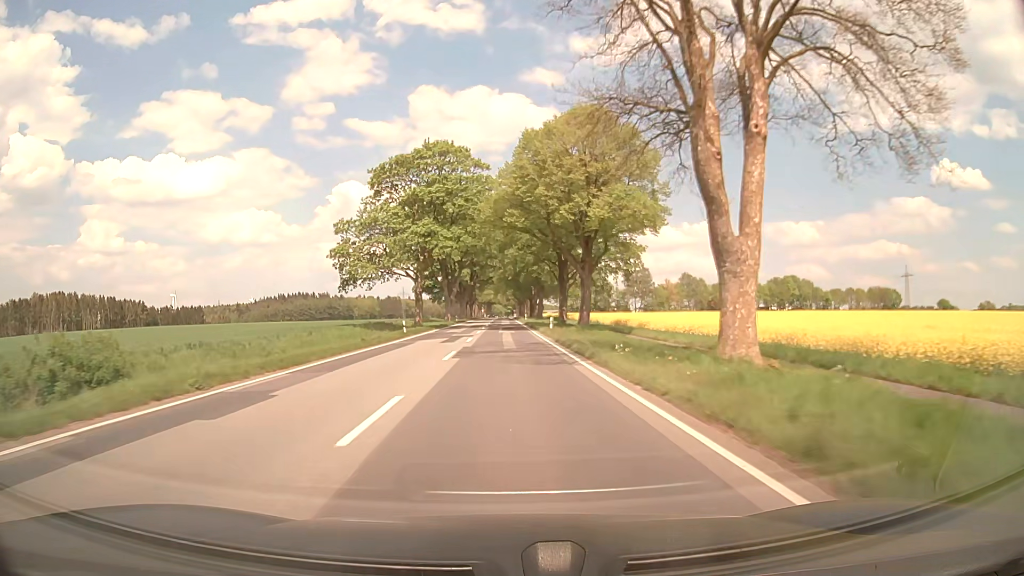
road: primary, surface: asphalt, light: Day
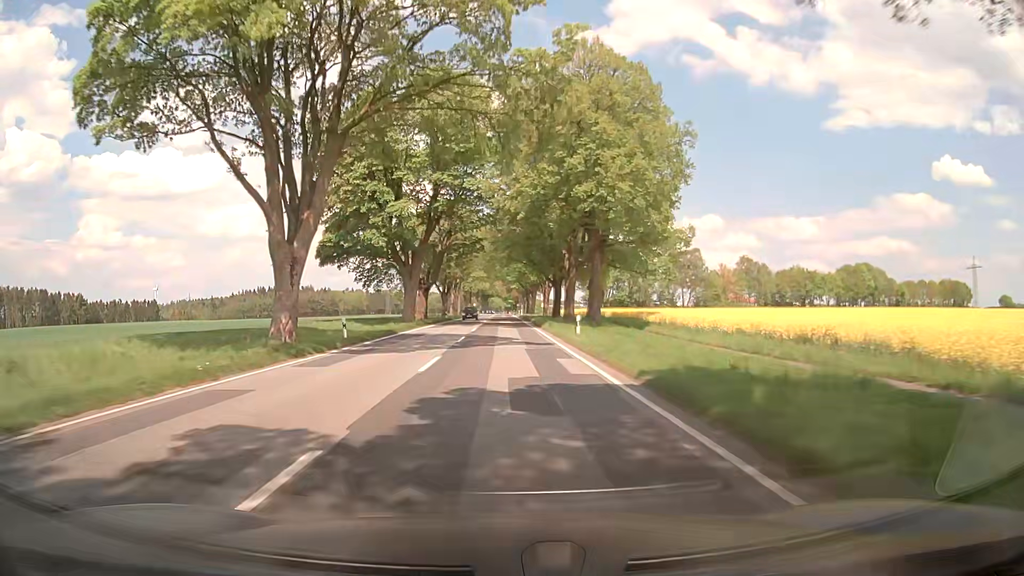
(-0.1, +66.7) m; 0°
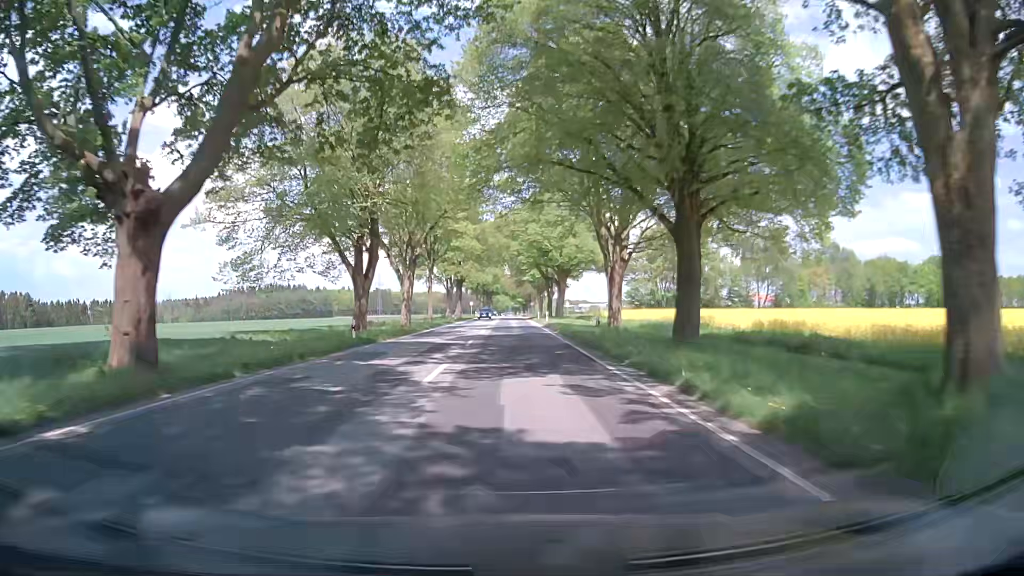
(-0.3, +50.8) m; -1°
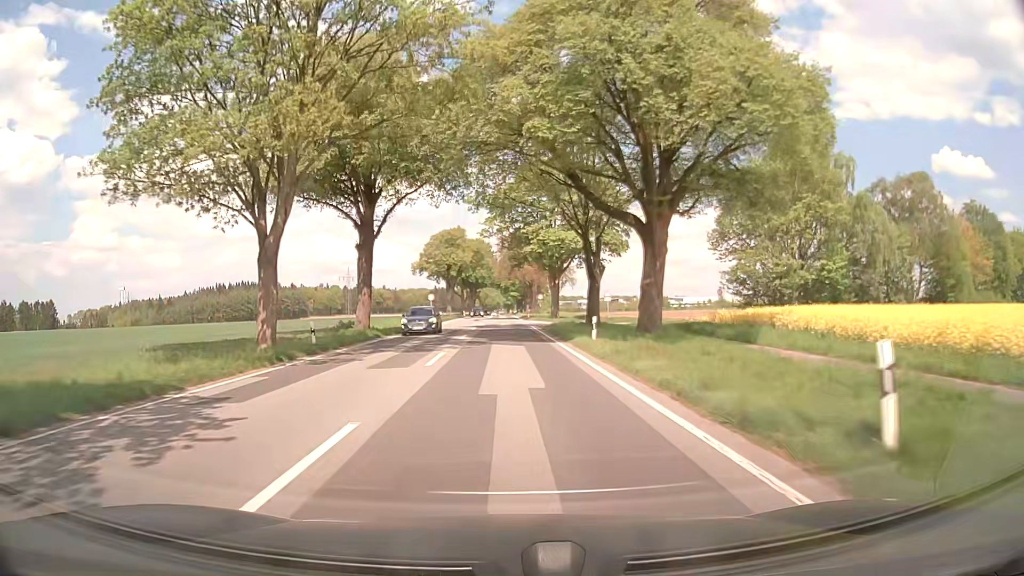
(+0.7, +56.2) m; +1°
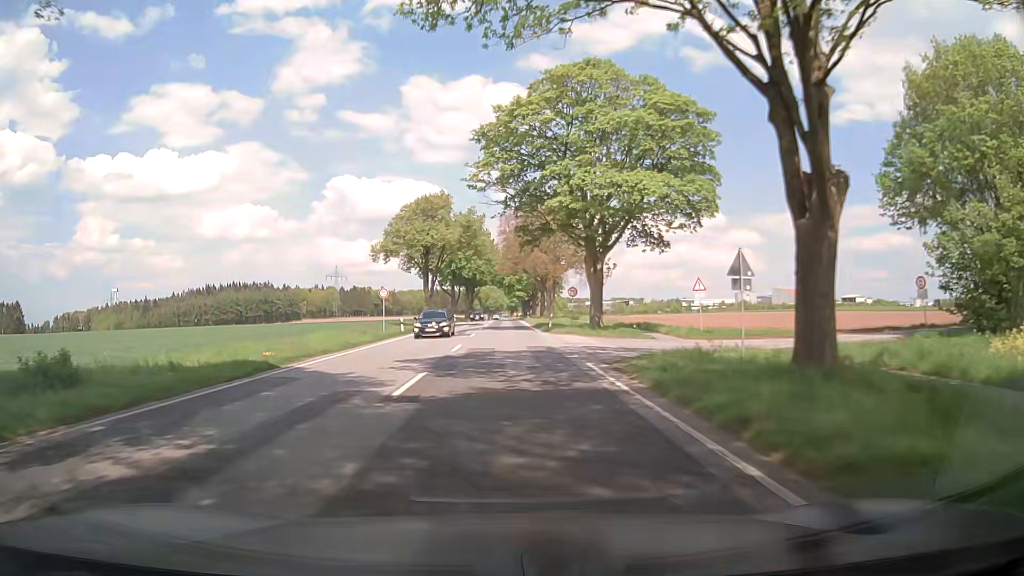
(-0.1, +29.8) m; 0°
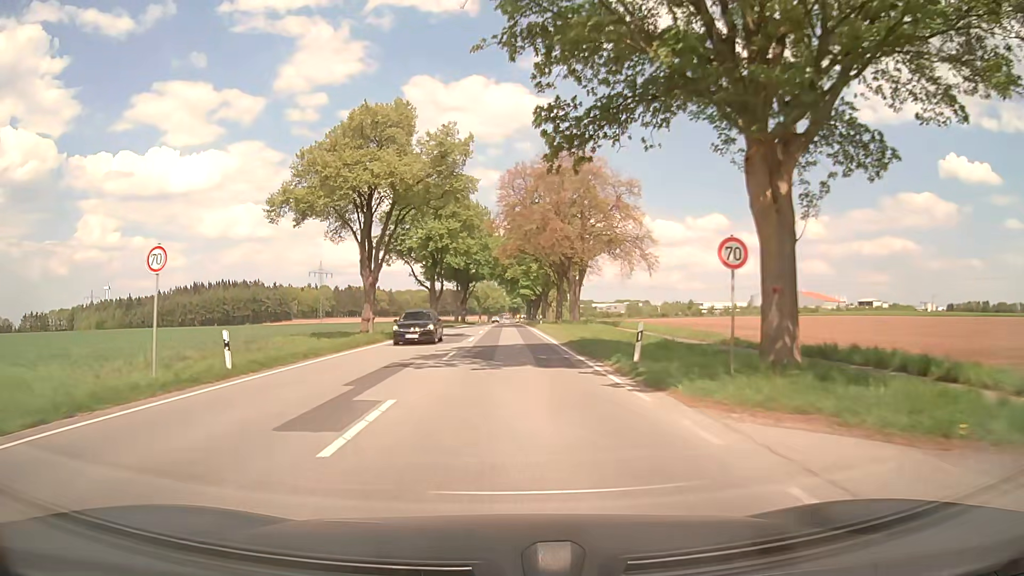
(-0.3, +28.4) m; -1°
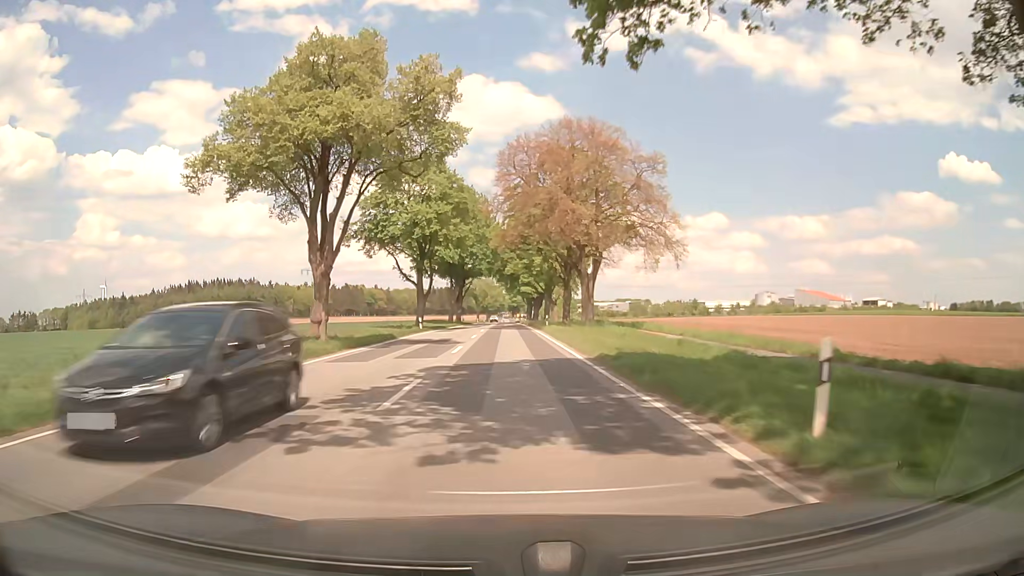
(0.0, +9.3) m; 0°
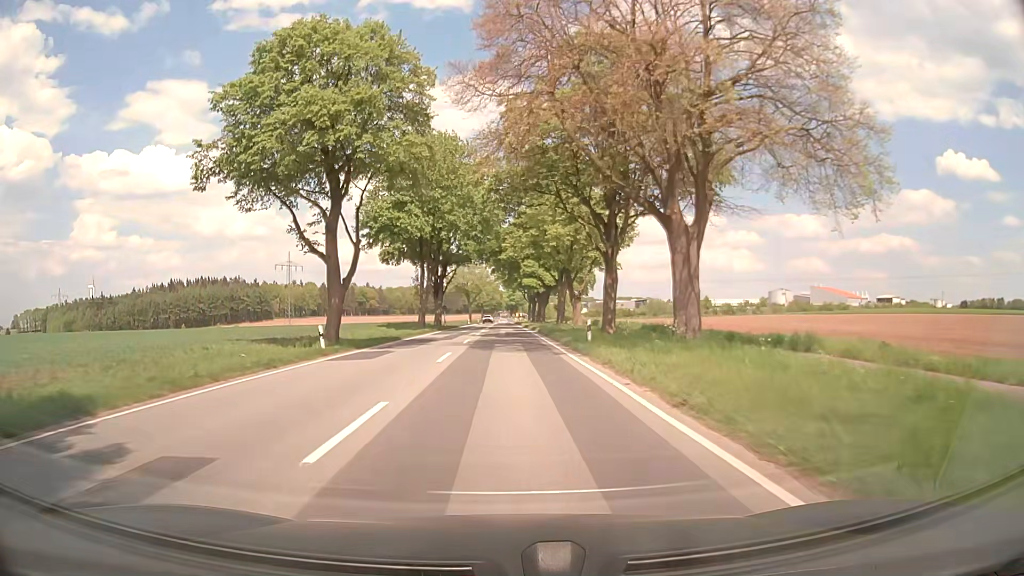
(+0.2, +27.5) m; +1°
(0, +10) (0, +20) (0, +30) (0, +40) (0, +50) (0, +60) (0, +70) (0, +80) (0, +90) (0, +100) m
